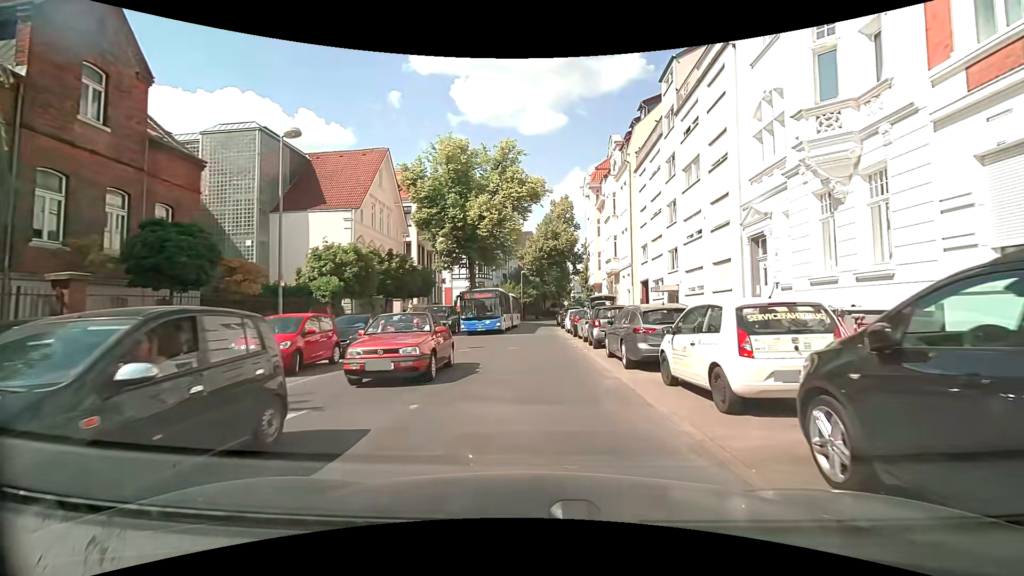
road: tertiary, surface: asphalt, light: Day
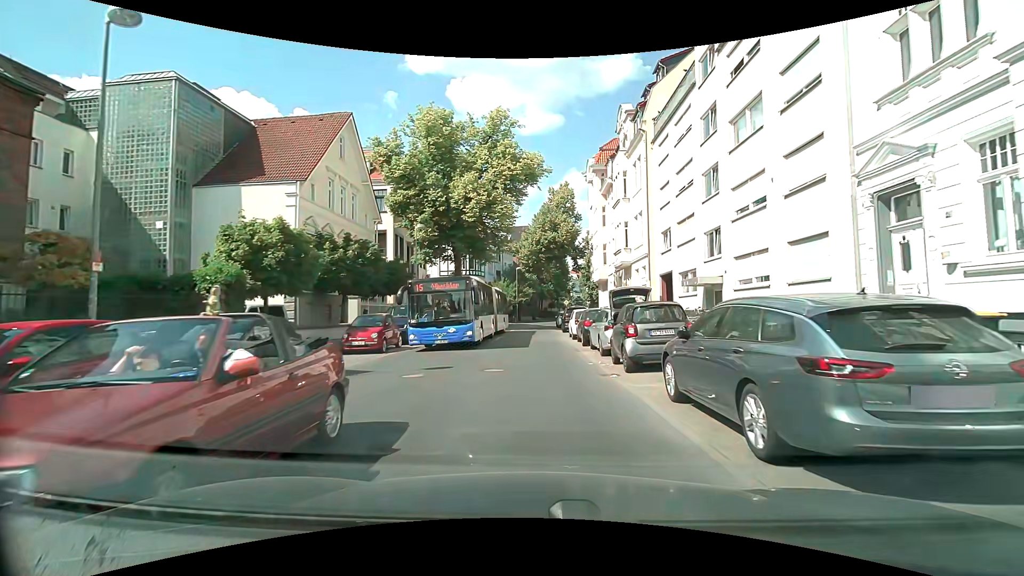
(+0.2, +7.1) m; +1°
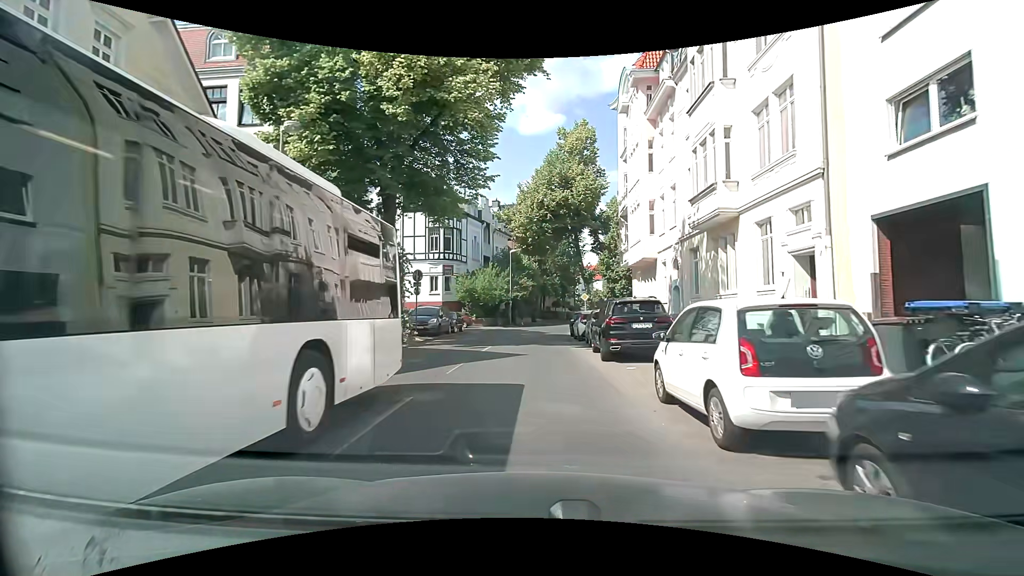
(+0.4, +19.9) m; +1°
(0, +10) (0, +20) (0, +30) (+1, +40) (+3, +50) (+5, +59) (+8, +69) (+10, +79) (+13, +88) (+16, +98) m
